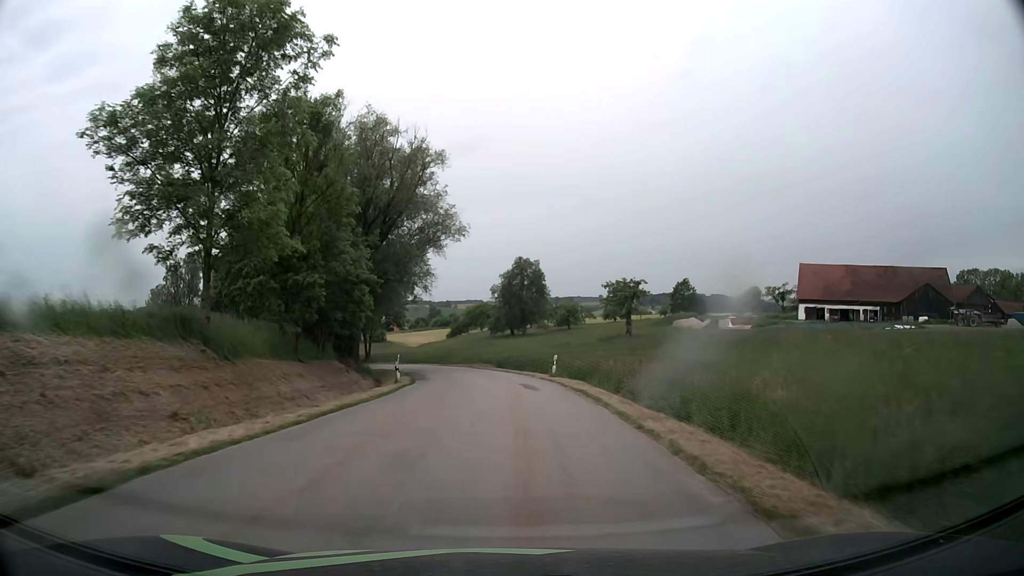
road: tertiary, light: Day
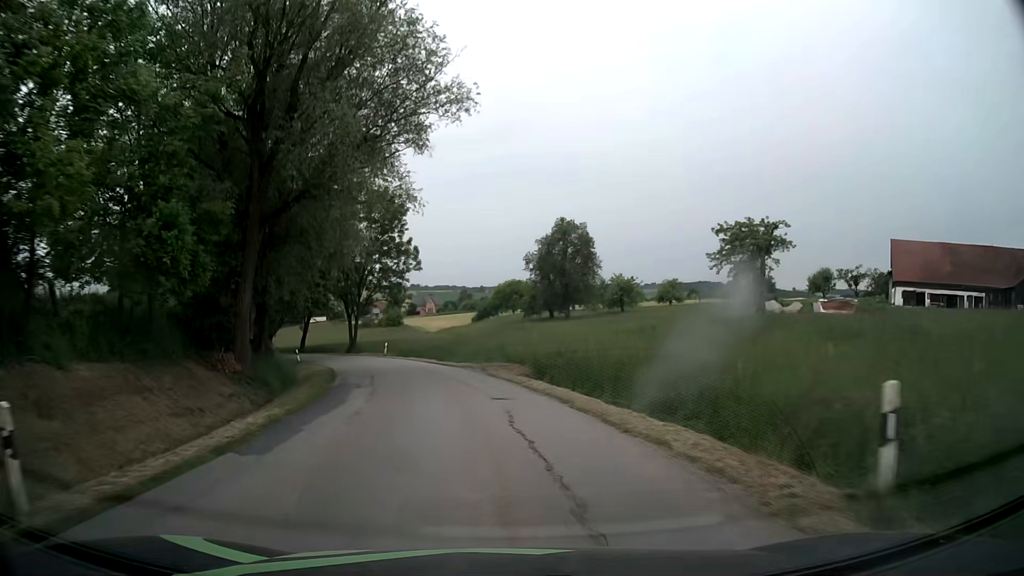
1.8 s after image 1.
(-0.2, +25.7) m; -2°
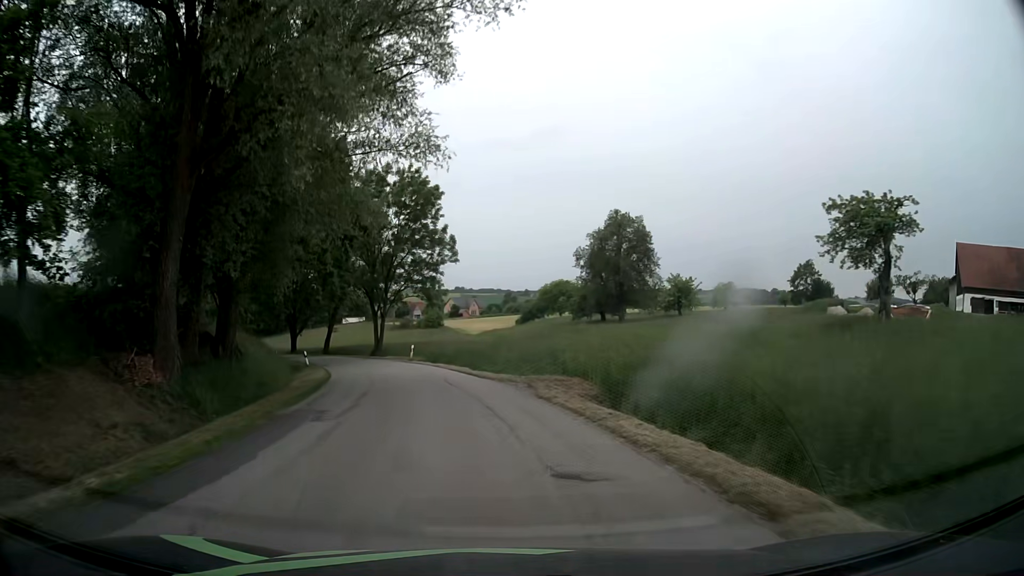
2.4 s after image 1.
(-0.3, +8.6) m; -4°
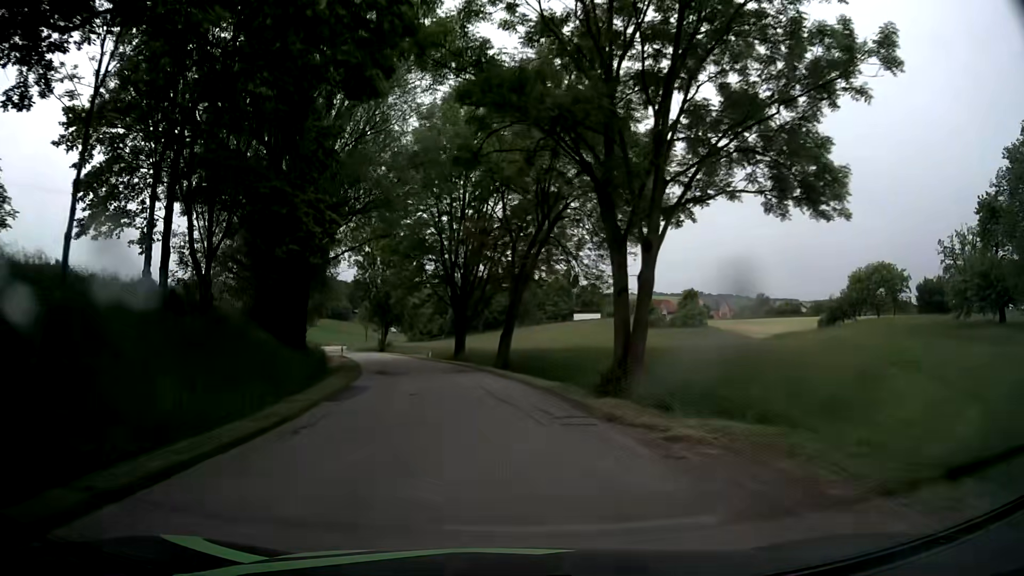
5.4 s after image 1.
(-7.6, +41.7) m; -20°
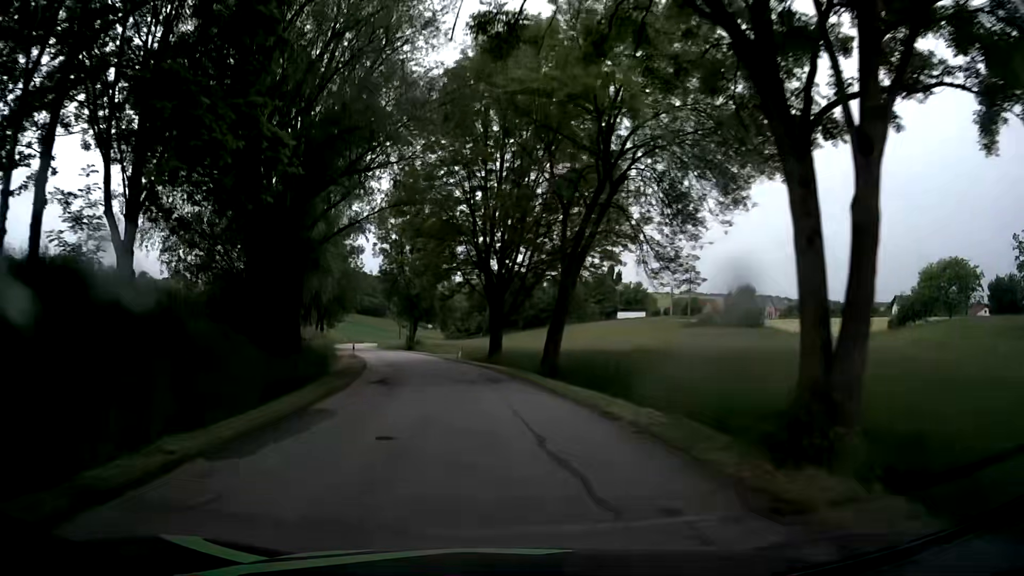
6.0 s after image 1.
(-0.2, +8.5) m; -3°
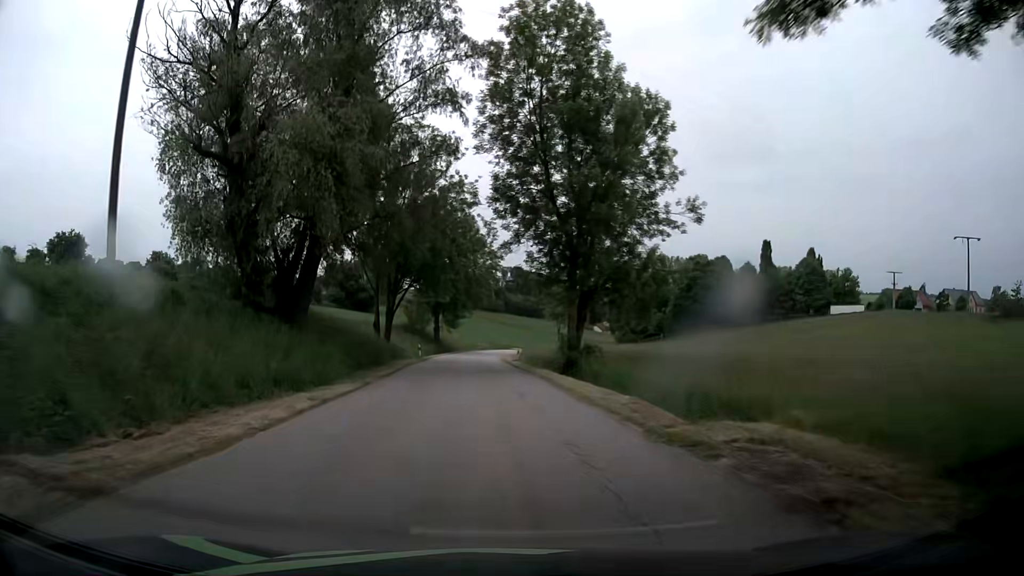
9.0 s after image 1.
(-5.9, +42.3) m; -13°
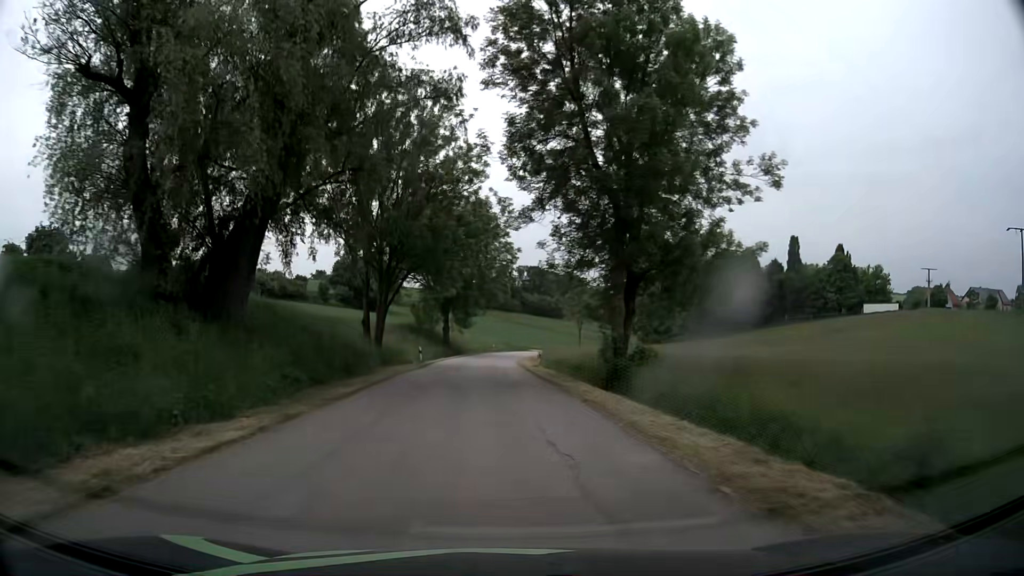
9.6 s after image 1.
(-0.3, +8.6) m; -3°
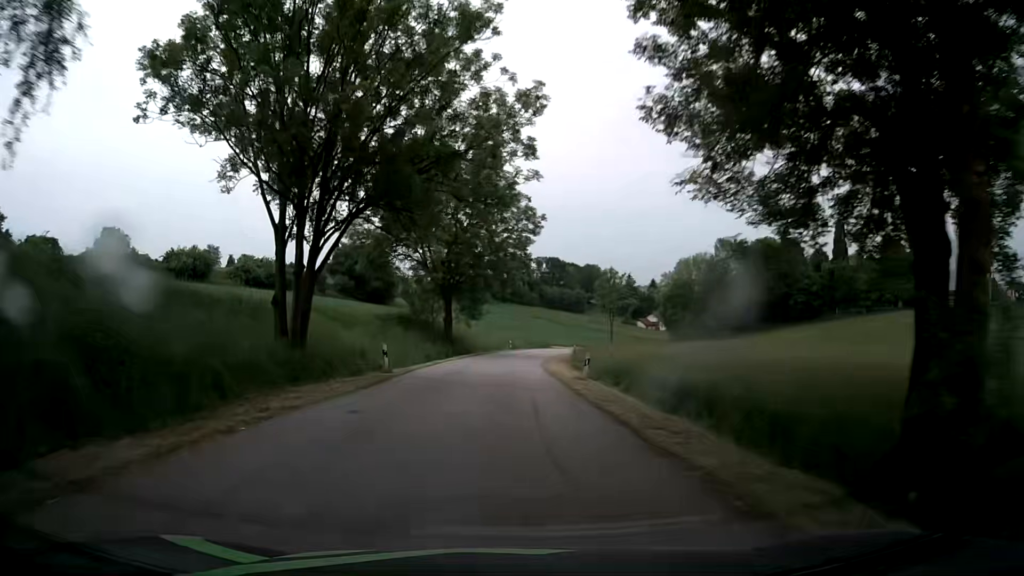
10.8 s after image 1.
(-0.3, +17.2) m; -1°
(0, +10) (0, +20) (0, +30) (0, +40) (+1, +50) (+2, +60) (+3, +70) (+5, +80) (+7, +89) (+10, +99) m
